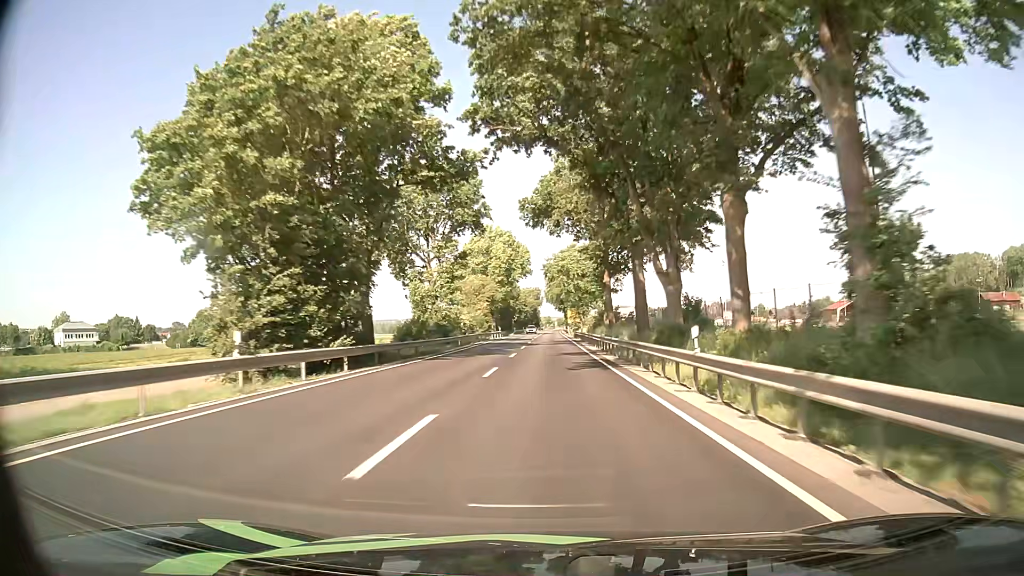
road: primary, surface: asphalt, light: Day
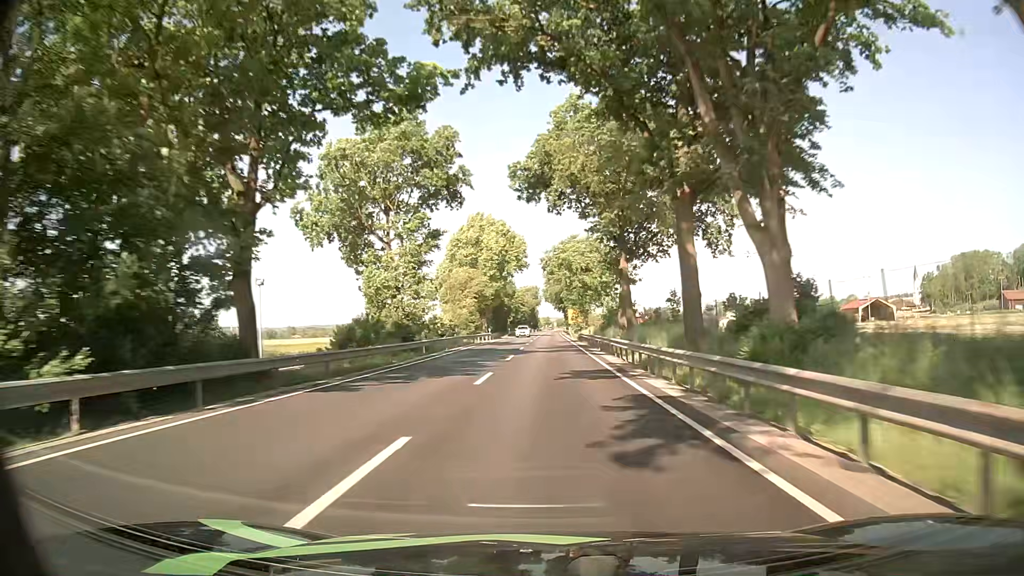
(0.0, +13.9) m; 0°
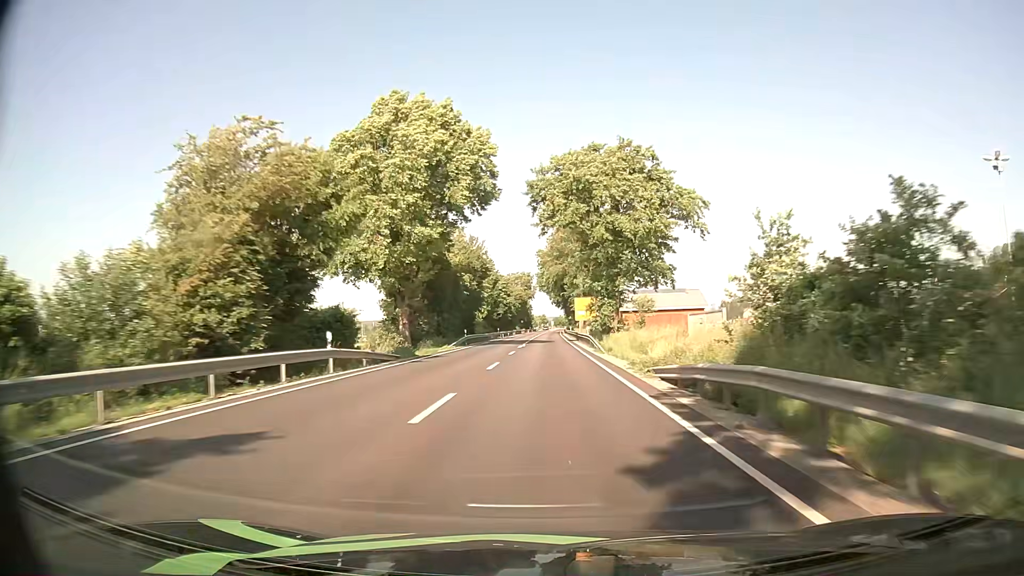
(0.0, +55.4) m; 0°
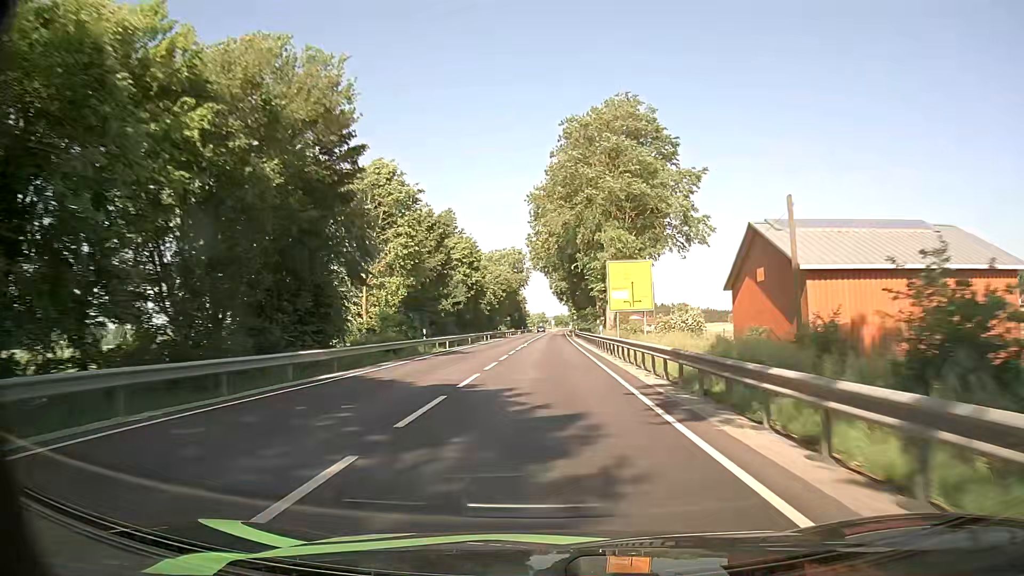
(+0.2, +55.0) m; 0°
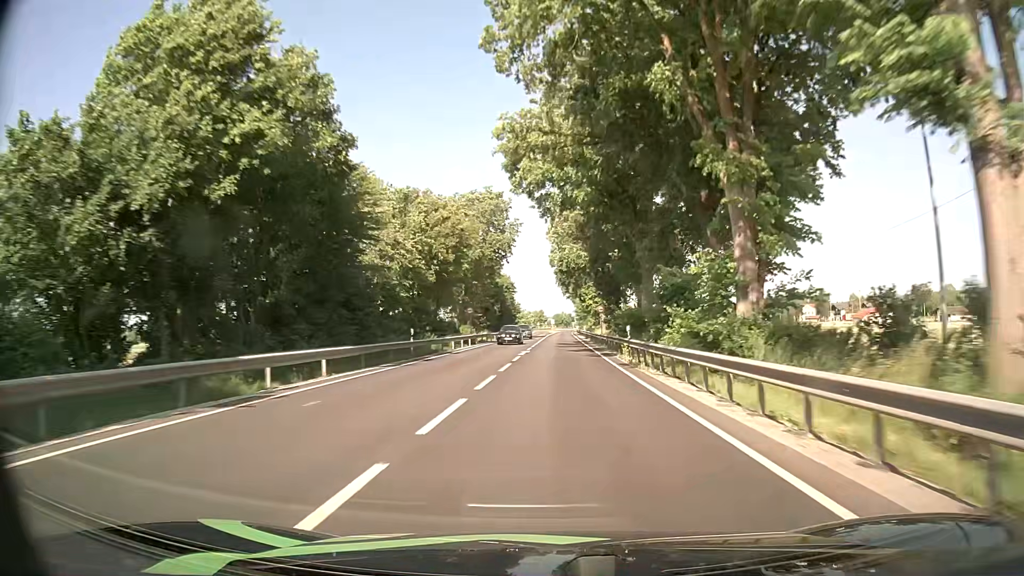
(-0.2, +54.7) m; 0°
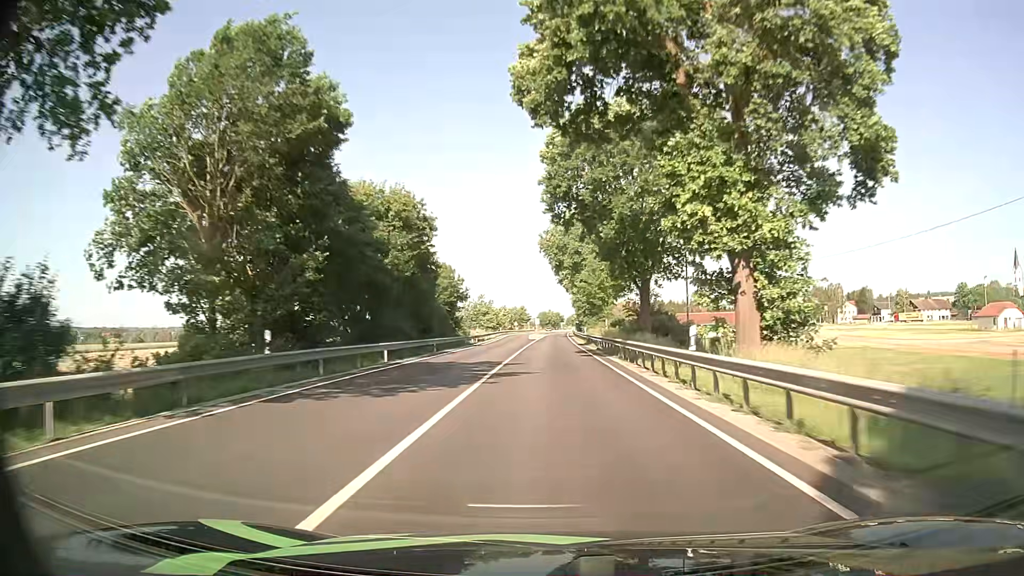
(+1.0, +67.9) m; +2°
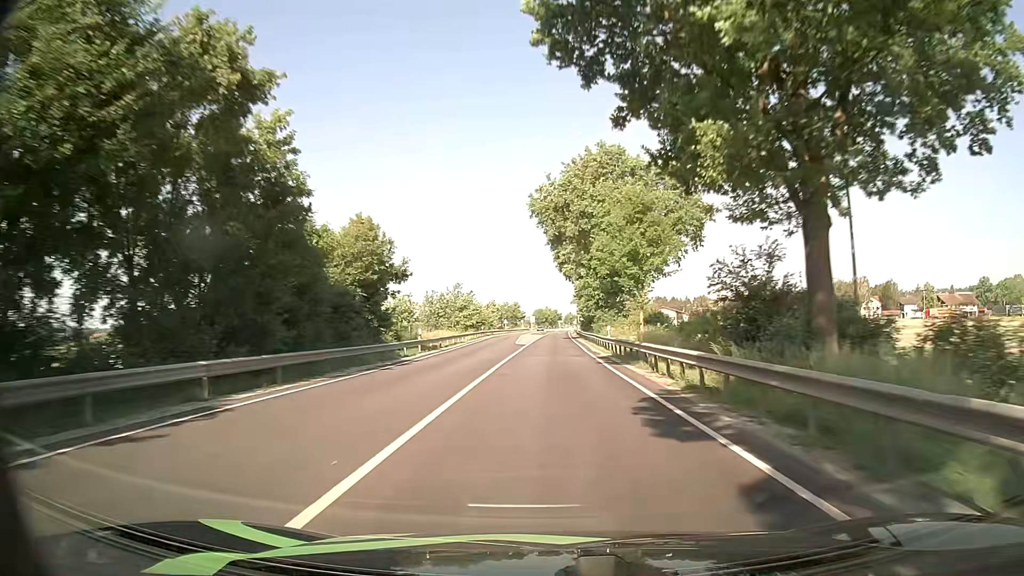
(-0.1, +27.0) m; 0°
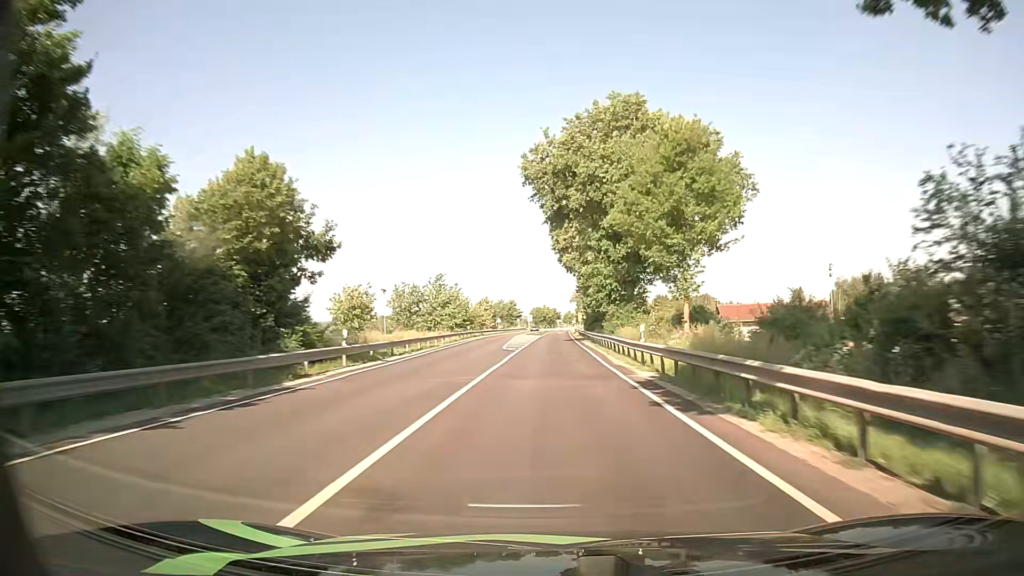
(0.0, +13.5) m; 0°
(0, +10) (0, +20) (0, +30) (0, +40) (0, +50) (0, +60) (+1, +70) (+1, +80) (+1, +90) (+1, +100) m
